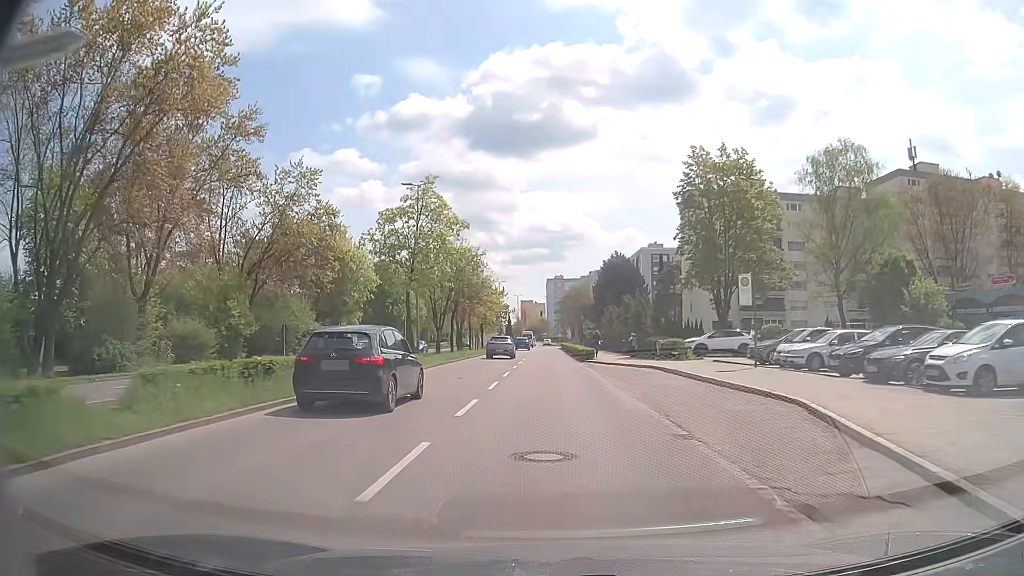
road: tertiary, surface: asphalt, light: Day
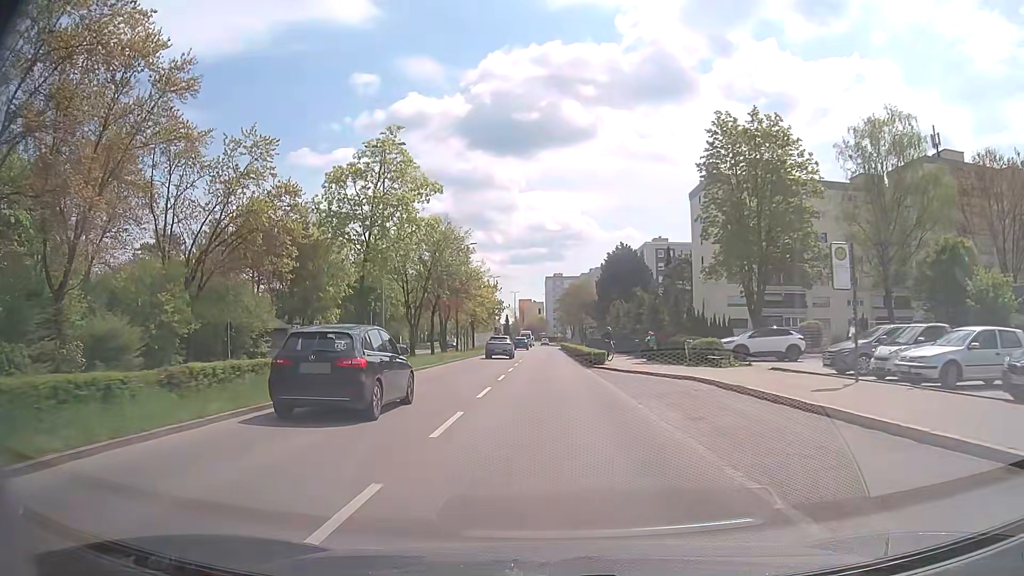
(0.0, +8.5) m; 0°
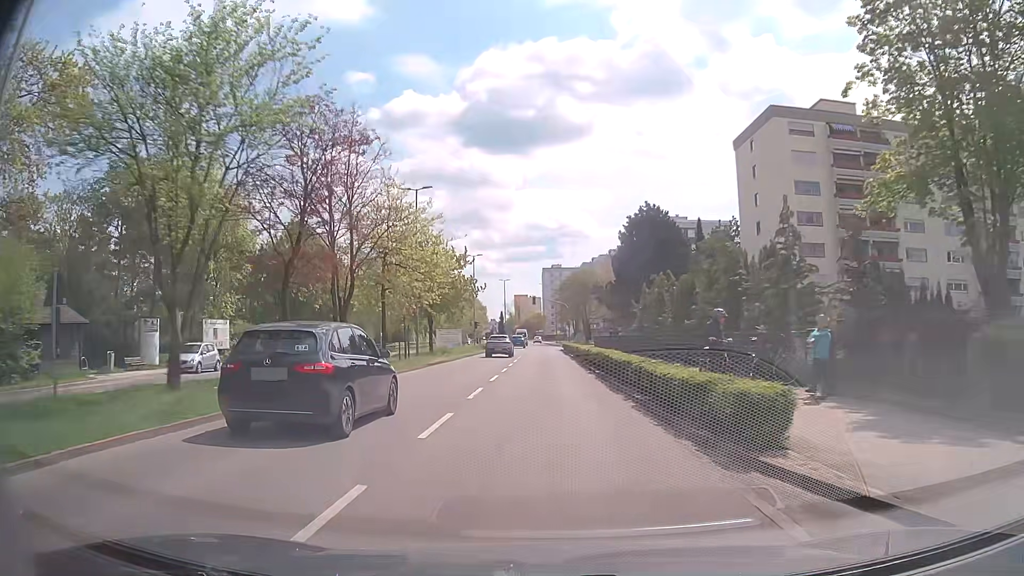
(0.0, +25.3) m; 0°
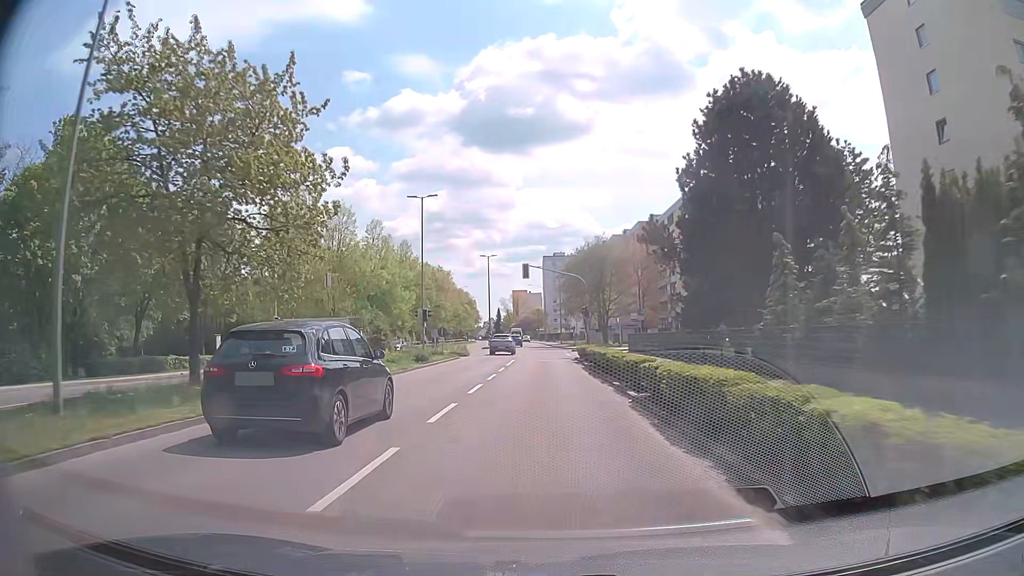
(+0.1, +32.8) m; 0°
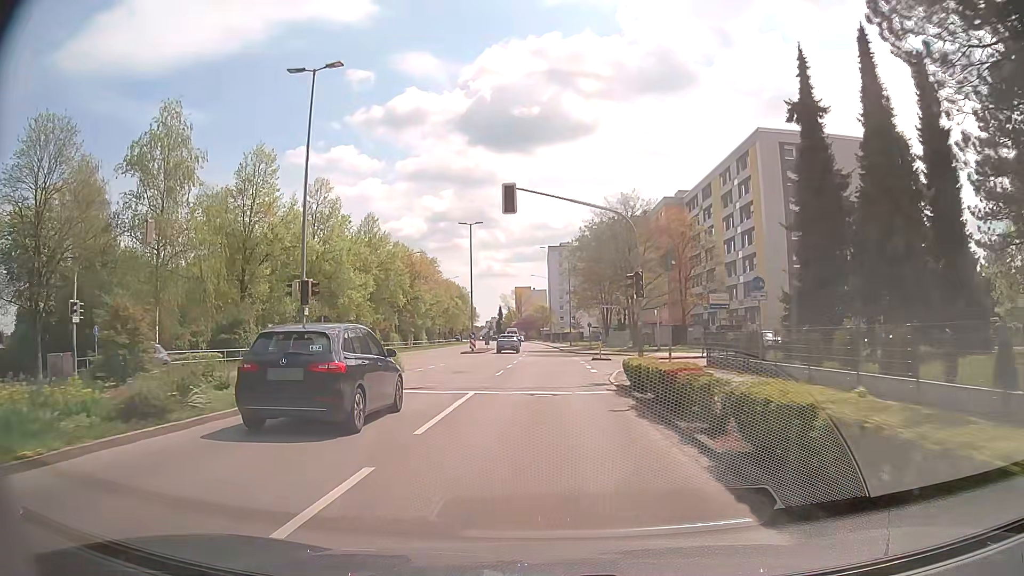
(+0.1, +23.0) m; 0°
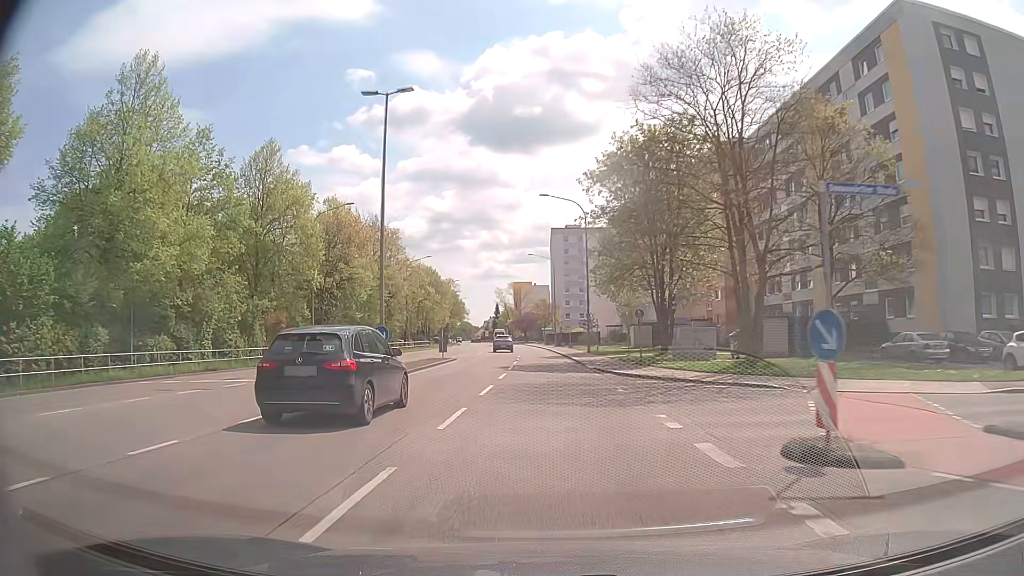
(-0.1, +32.0) m; 0°
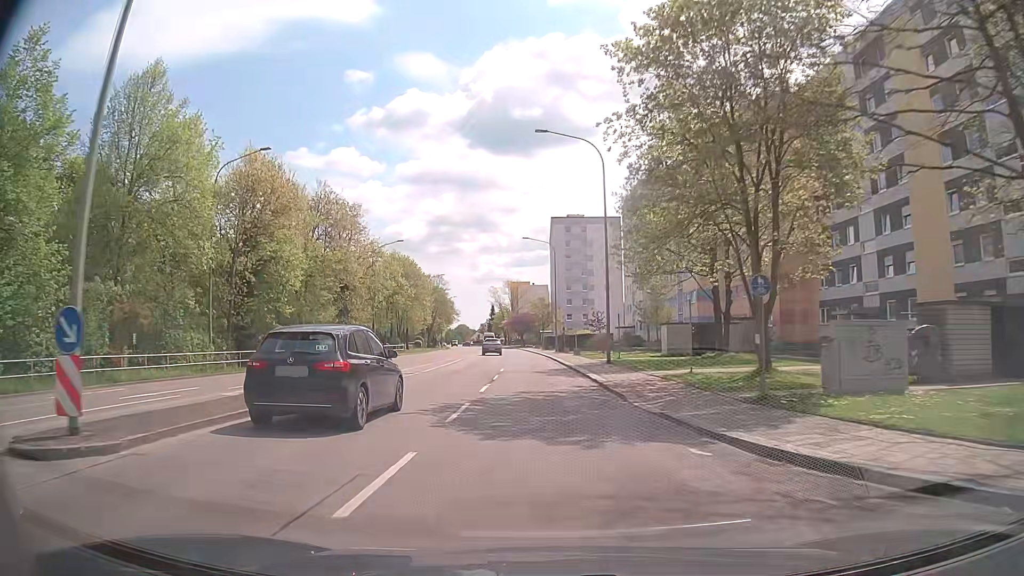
(0.0, +17.5) m; 0°
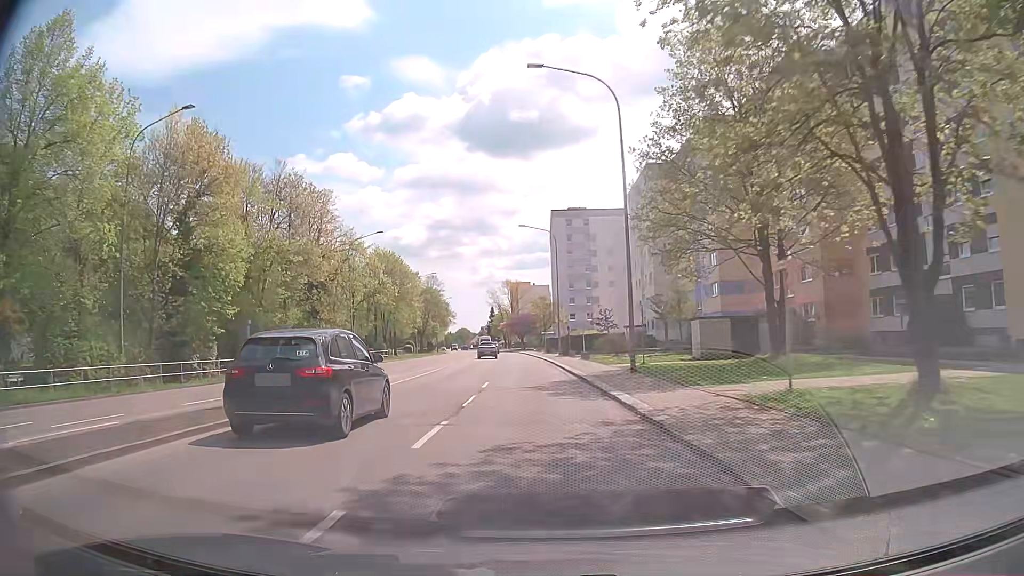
(0.0, +9.1) m; 0°
(0, +10) (0, +20) (-1, +30) (-1, +40) (-2, +50) (-2, +60) (-3, +70) (-4, +80) (-5, +90) (-6, +100) m
